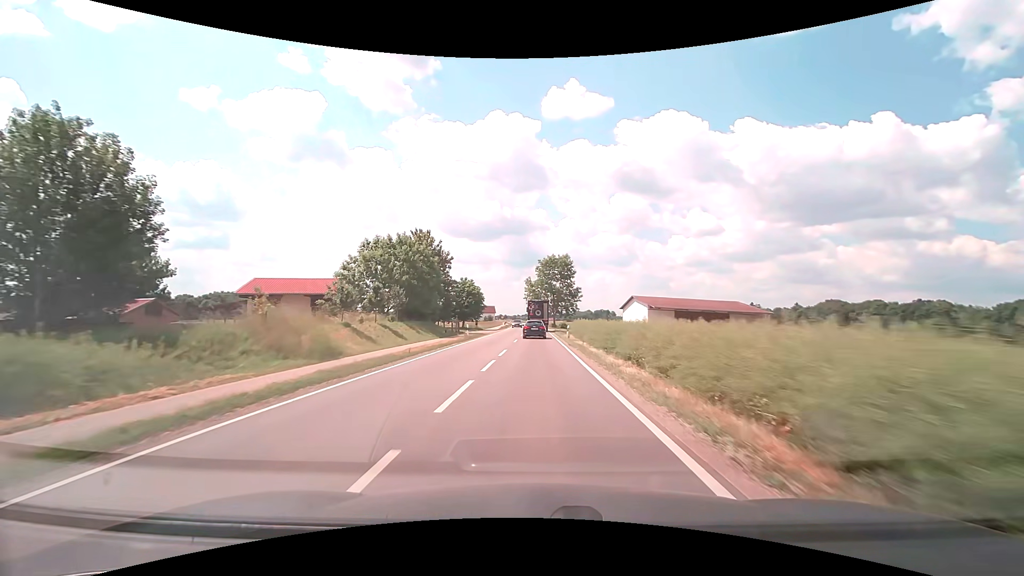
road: tertiary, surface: asphalt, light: Day
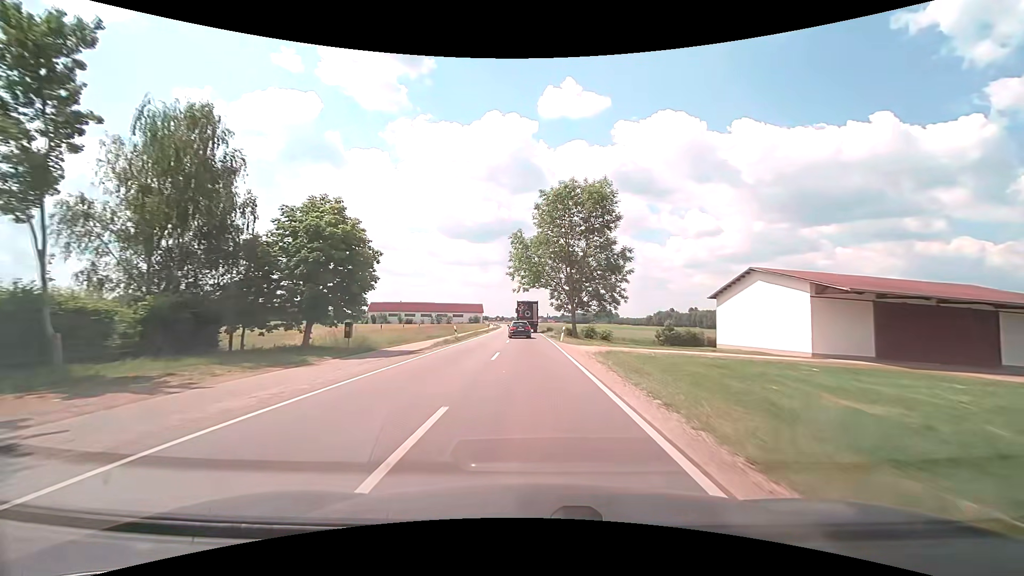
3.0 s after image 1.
(+0.2, +51.9) m; 0°
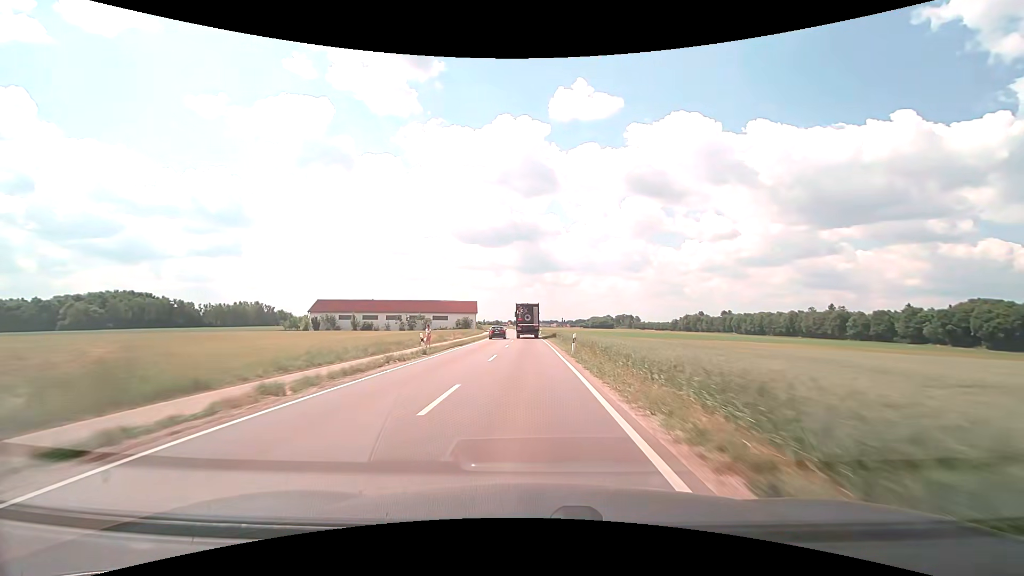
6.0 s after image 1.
(-0.6, +61.2) m; -1°
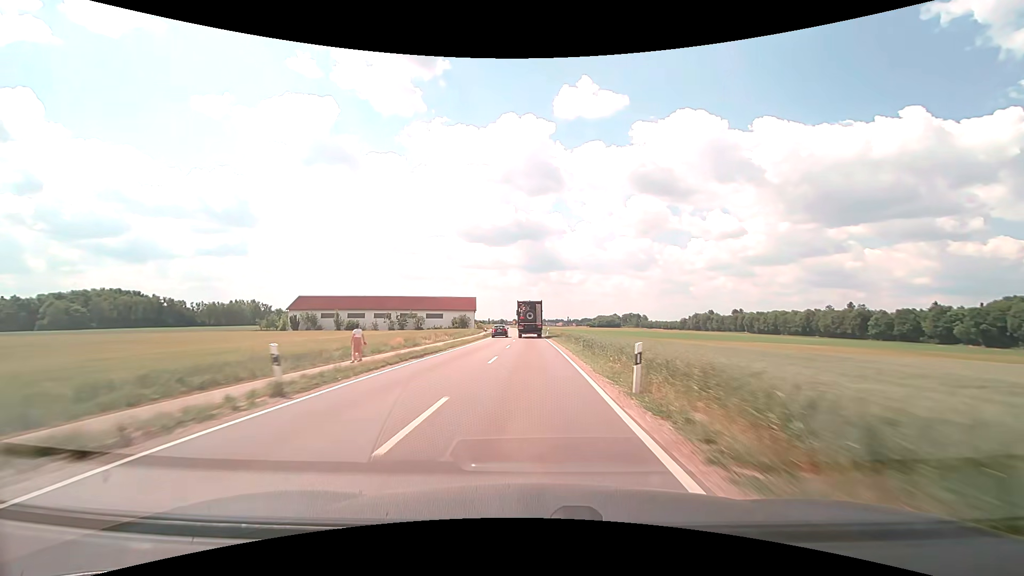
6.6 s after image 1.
(-0.1, +14.5) m; -1°
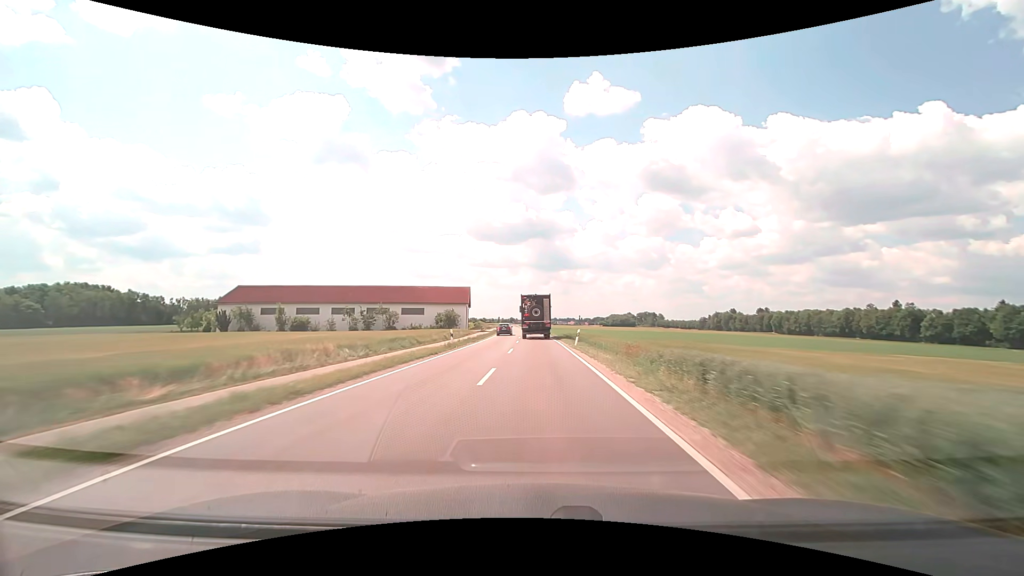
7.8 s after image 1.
(-0.3, +30.9) m; -1°
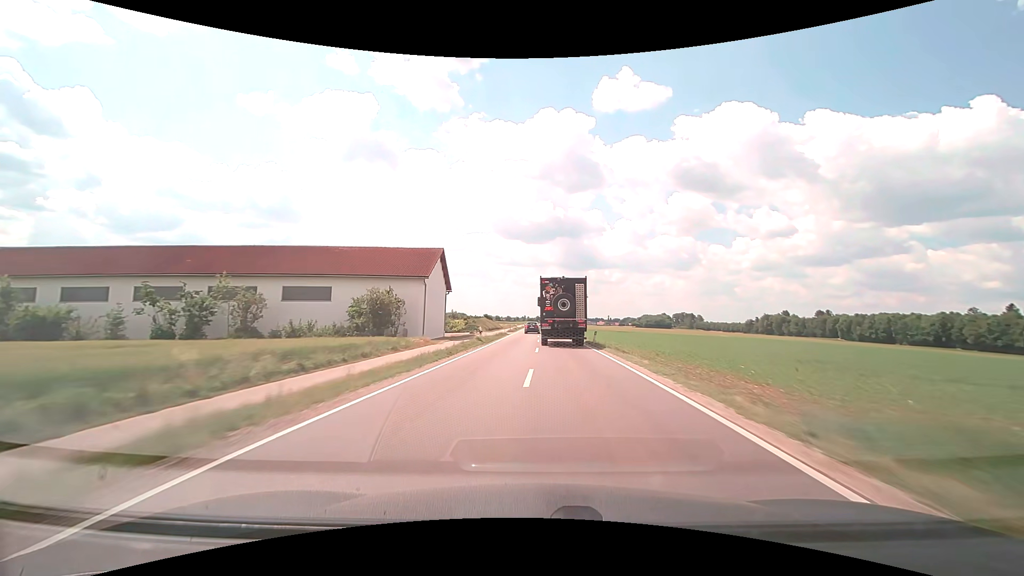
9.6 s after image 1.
(-0.9, +49.0) m; -3°
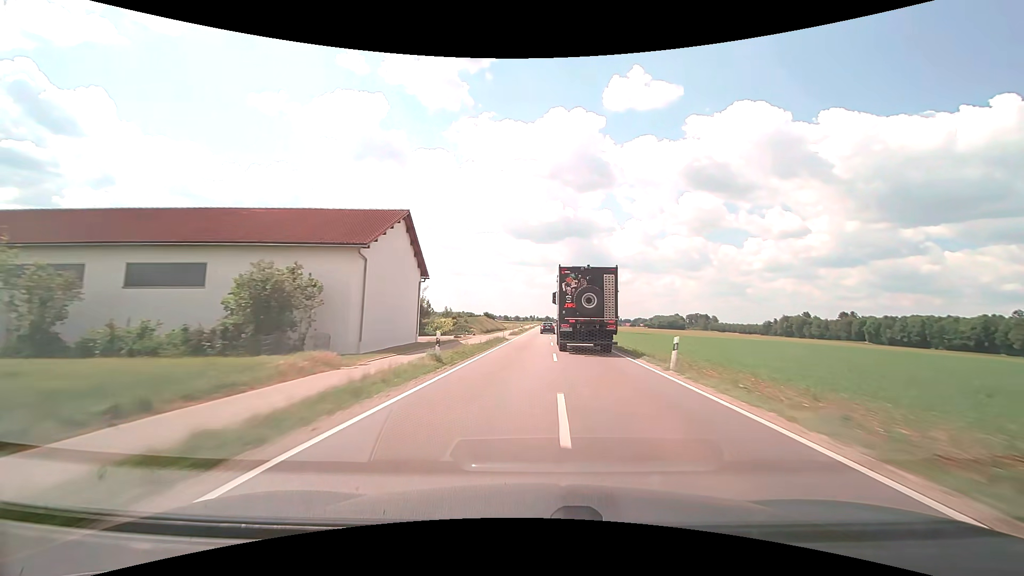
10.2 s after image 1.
(-0.2, +16.8) m; -1°
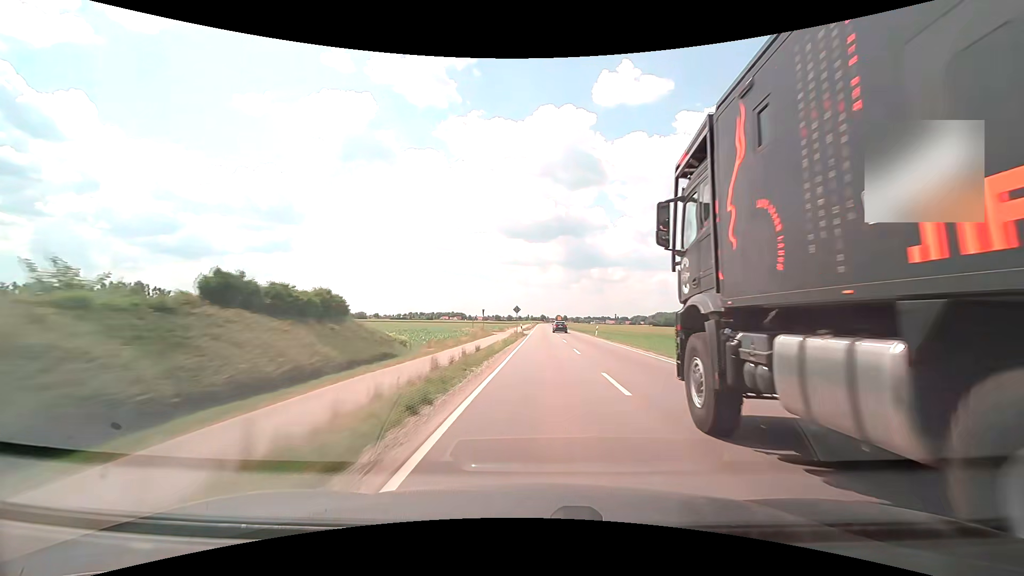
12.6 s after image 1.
(+0.2, +68.2) m; 0°
(0, +10) (0, +20) (0, +30) (0, +40) (+1, +50) (+1, +60) (+2, +70) (+2, +80) (+2, +90) (+3, +100) m
